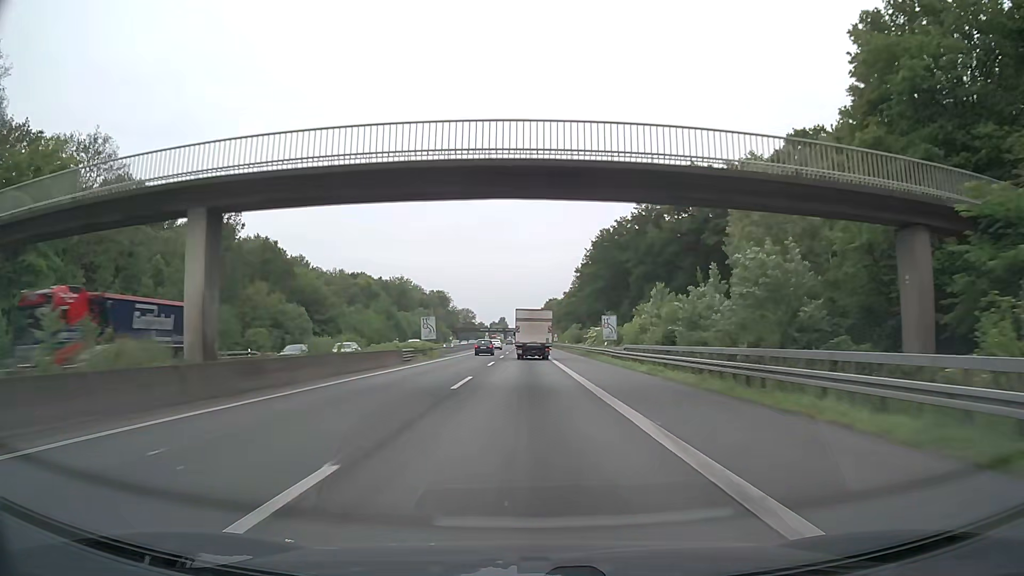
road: motorway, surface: asphalt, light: Day
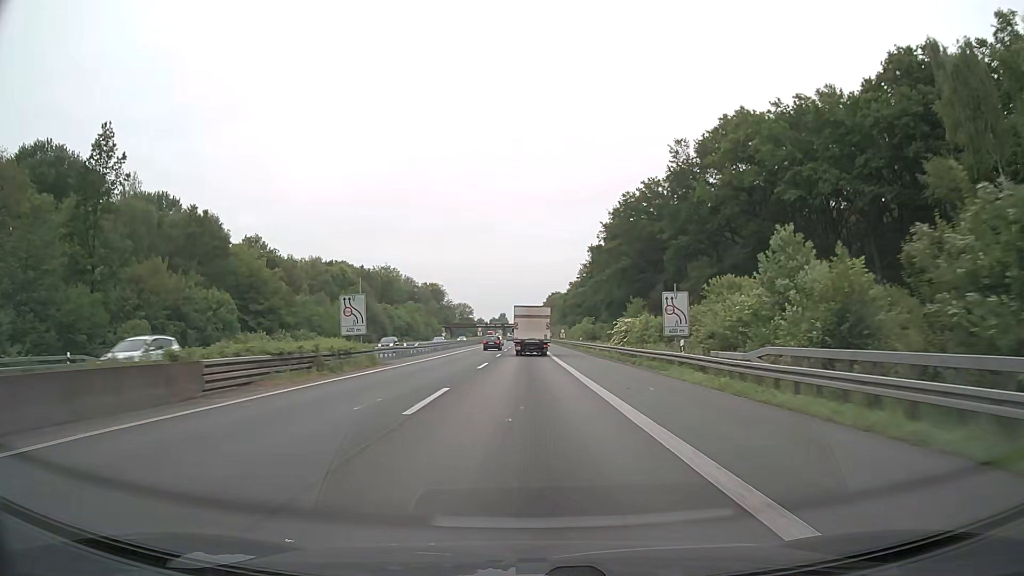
(0.0, +25.3) m; 0°
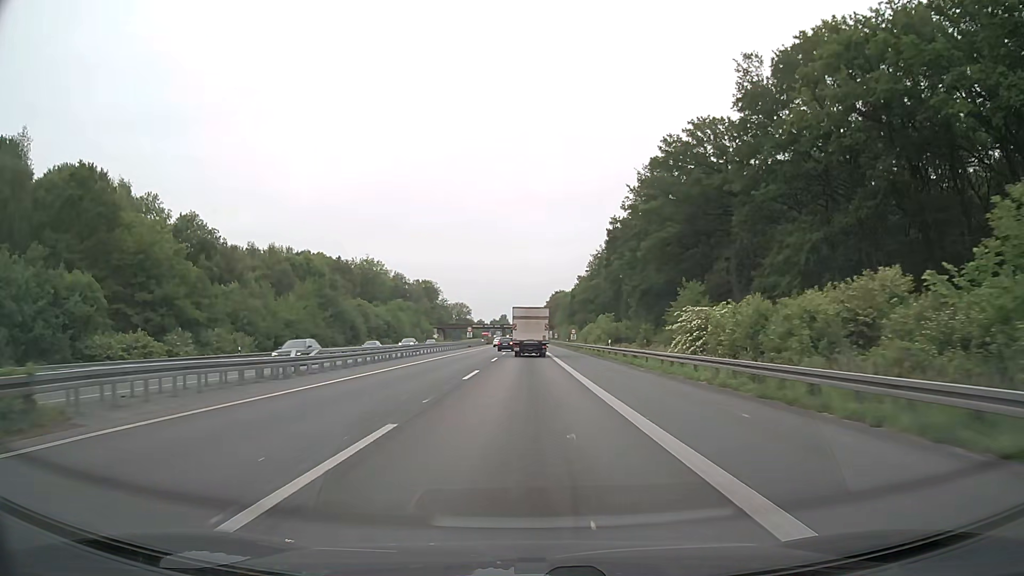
(-0.1, +25.4) m; 0°
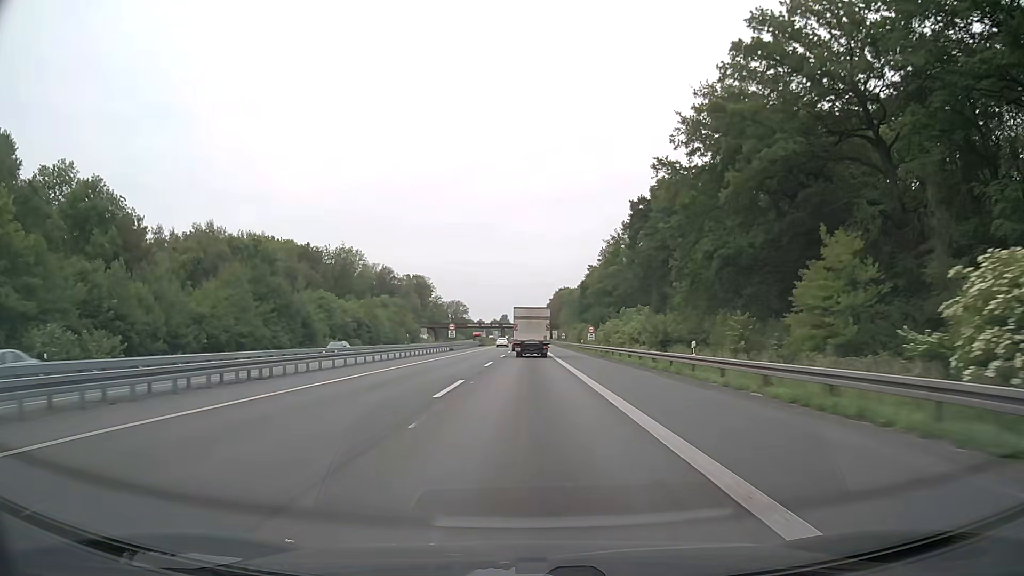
(-0.1, +25.4) m; 0°
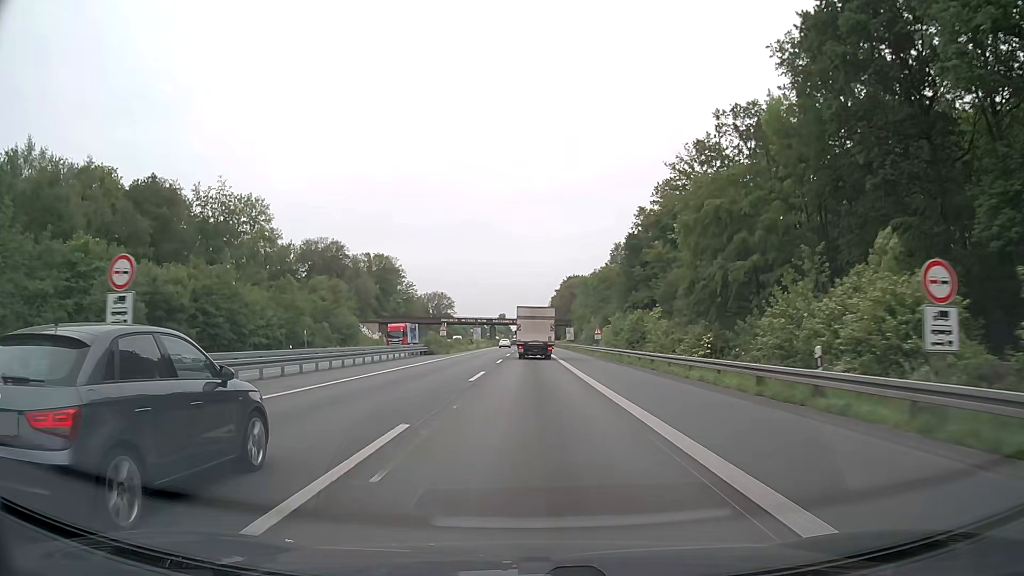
(-0.1, +63.3) m; 0°
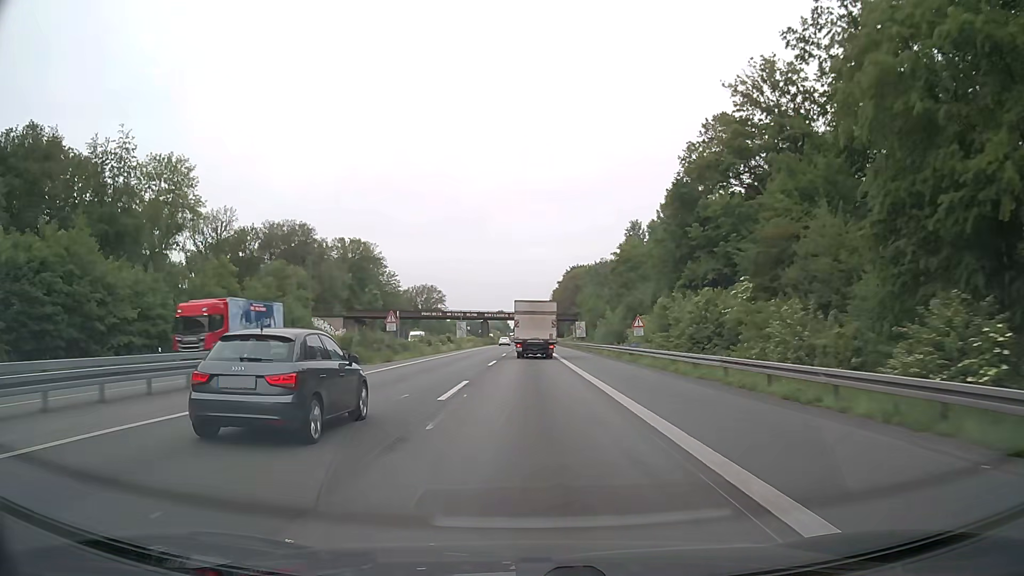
(+0.1, +25.0) m; 0°
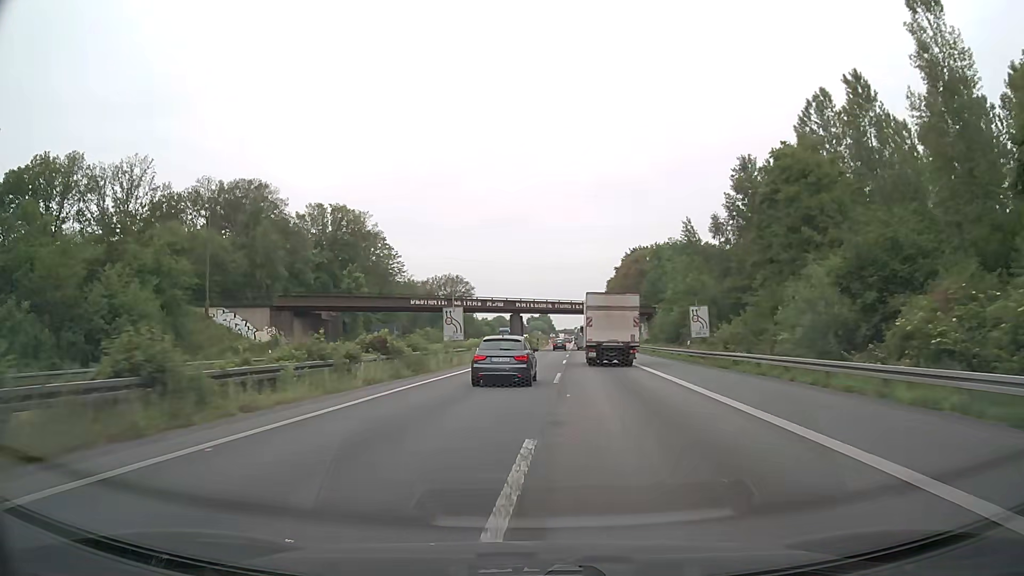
(-1.0, +45.4) m; -4°
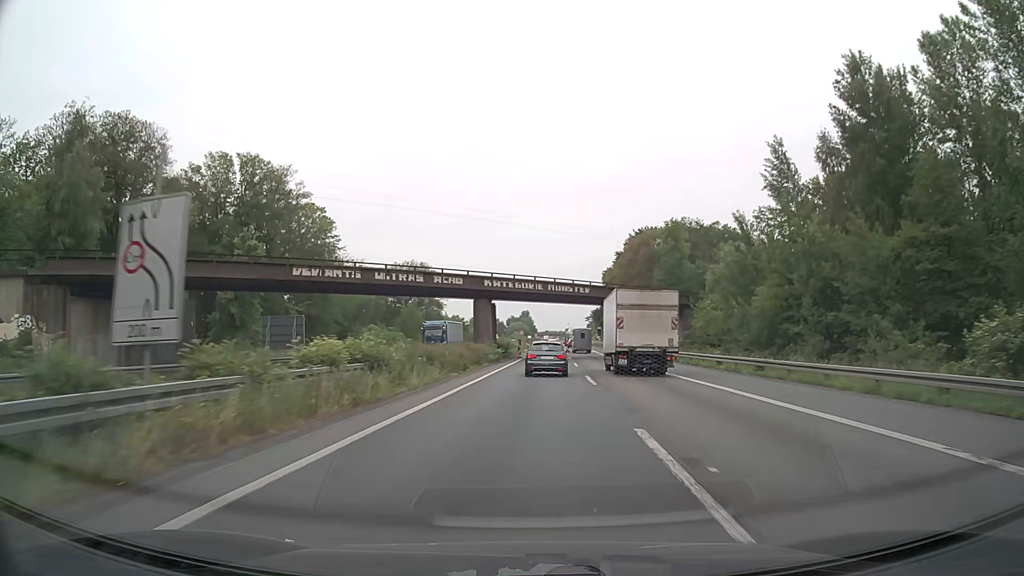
(+0.4, +33.6) m; +2°
(0, +10) (0, +20) (+1, +30) (+1, +40) (+2, +50) (+2, +60) (+2, +70) (+3, +80) (+3, +90) (+4, +100) m
